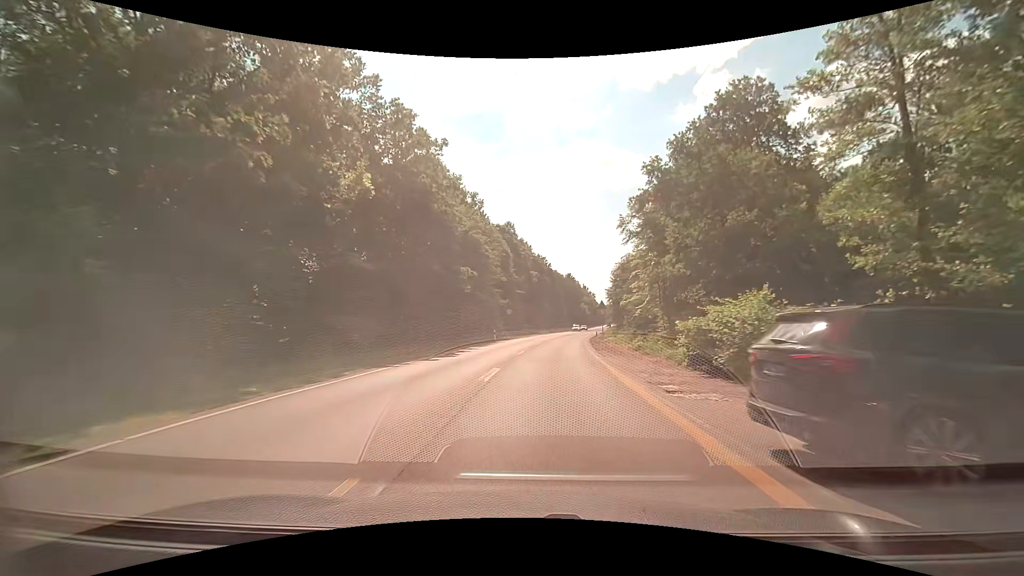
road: secondary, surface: asphalt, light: Day
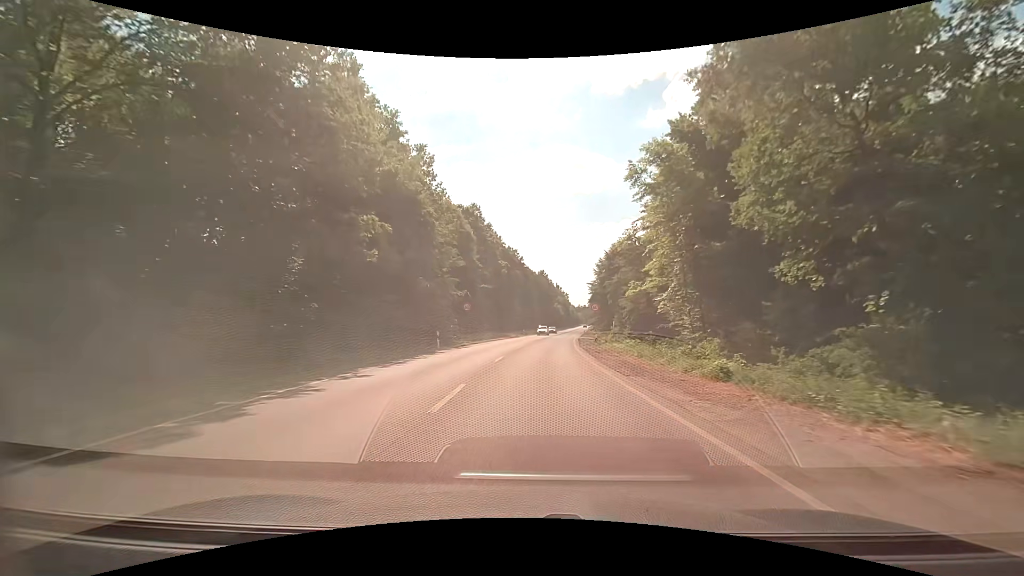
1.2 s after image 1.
(+0.5, +17.4) m; +3°
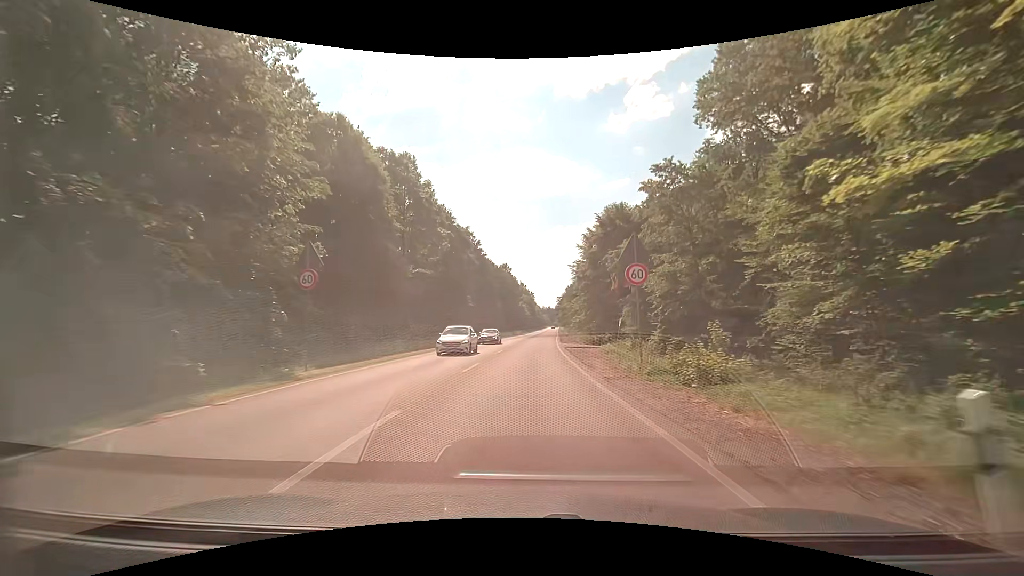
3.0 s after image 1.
(+1.0, +27.7) m; +4°
(0, +10) (0, +20) (+1, +30) (+1, +40) (+2, +50) (+2, +60) (+3, +70) (+3, +80) (+4, +90) (+5, +100) m
